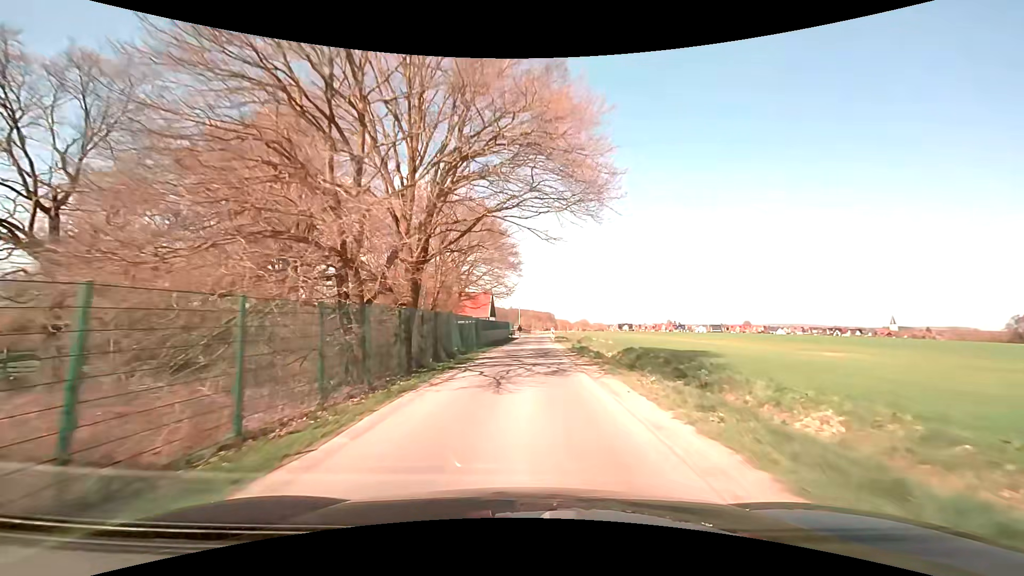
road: unclassified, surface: asphalt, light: Day
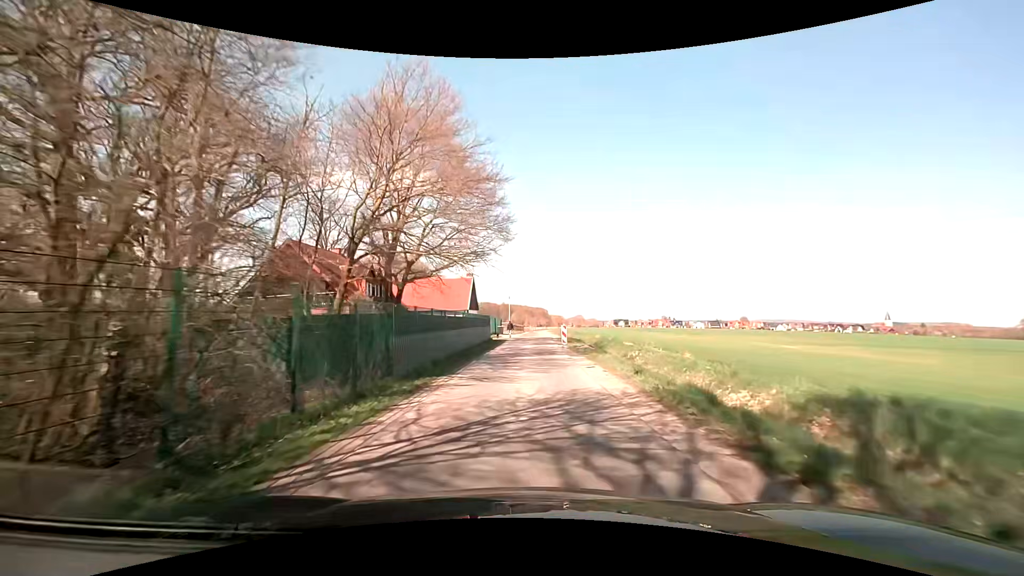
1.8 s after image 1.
(+0.2, +22.1) m; +1°
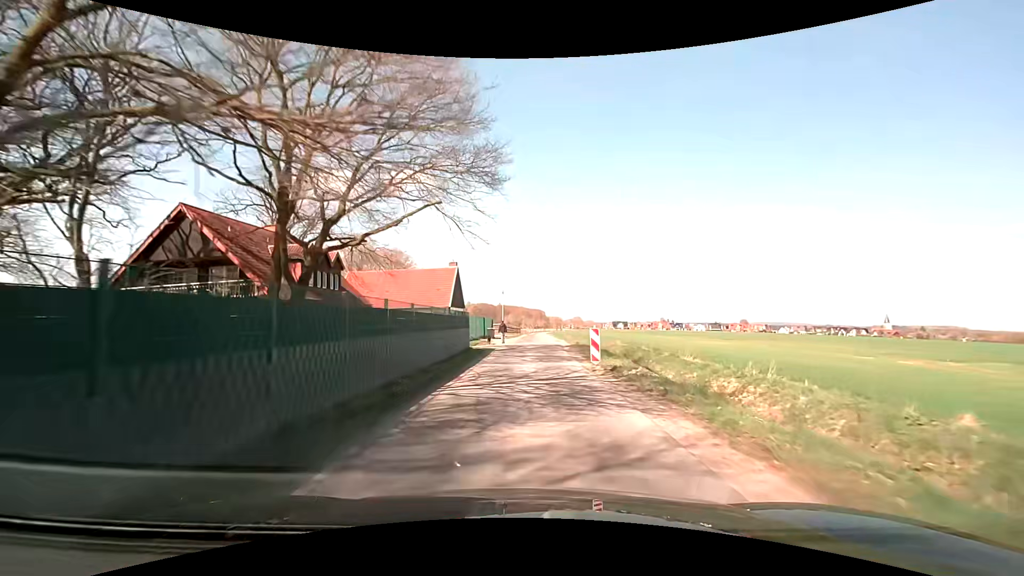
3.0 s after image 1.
(+0.1, +13.7) m; +1°
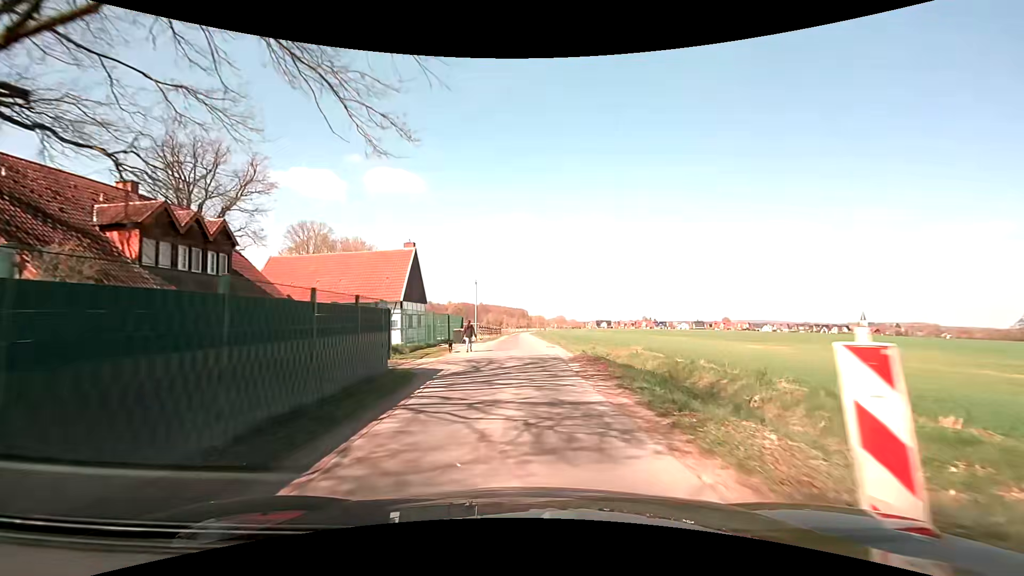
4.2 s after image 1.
(+0.2, +13.1) m; +2°
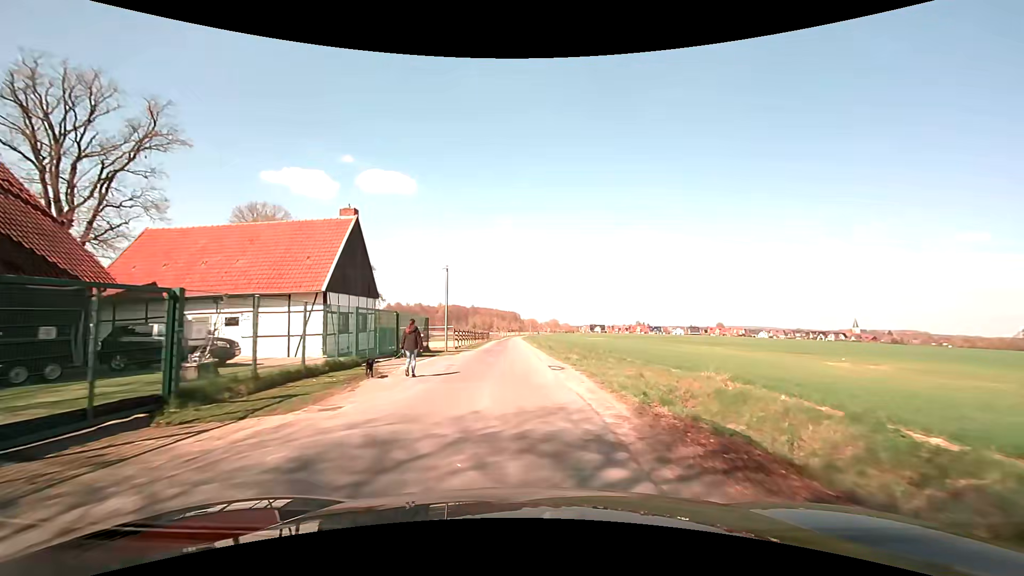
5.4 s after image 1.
(+0.2, +13.0) m; +1°
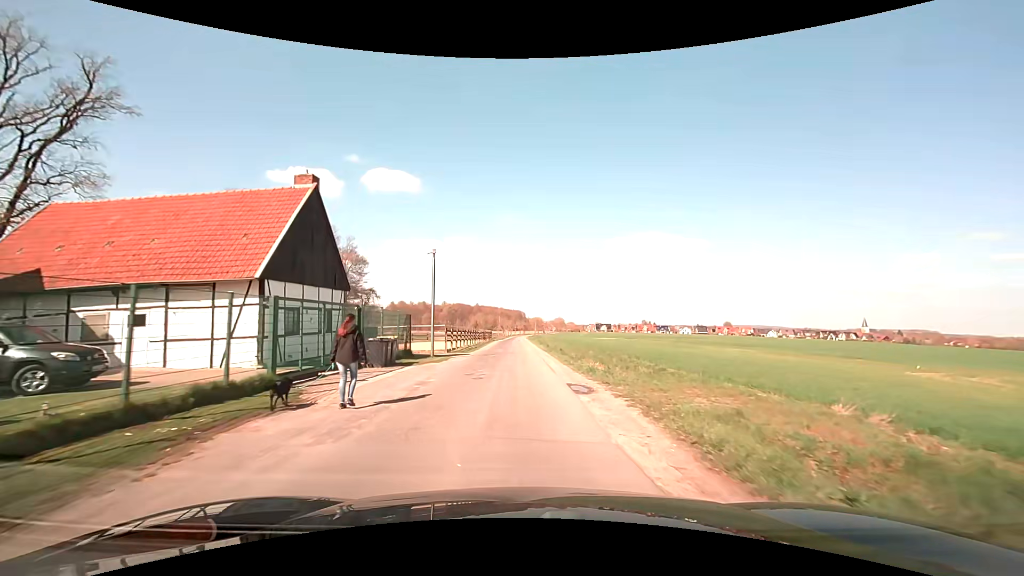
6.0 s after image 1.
(0.0, +6.4) m; -1°
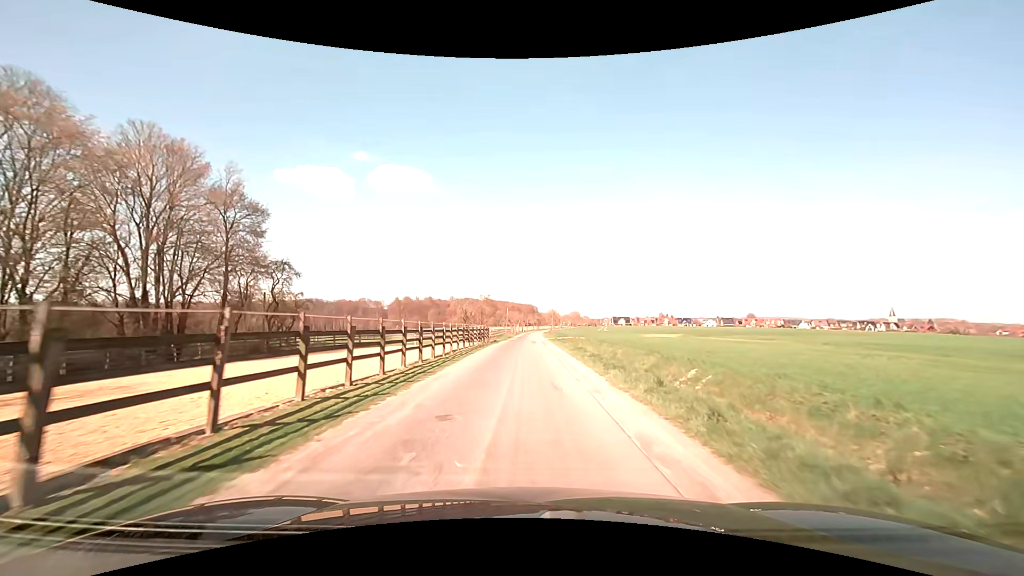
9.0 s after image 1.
(-0.5, +32.6) m; -2°
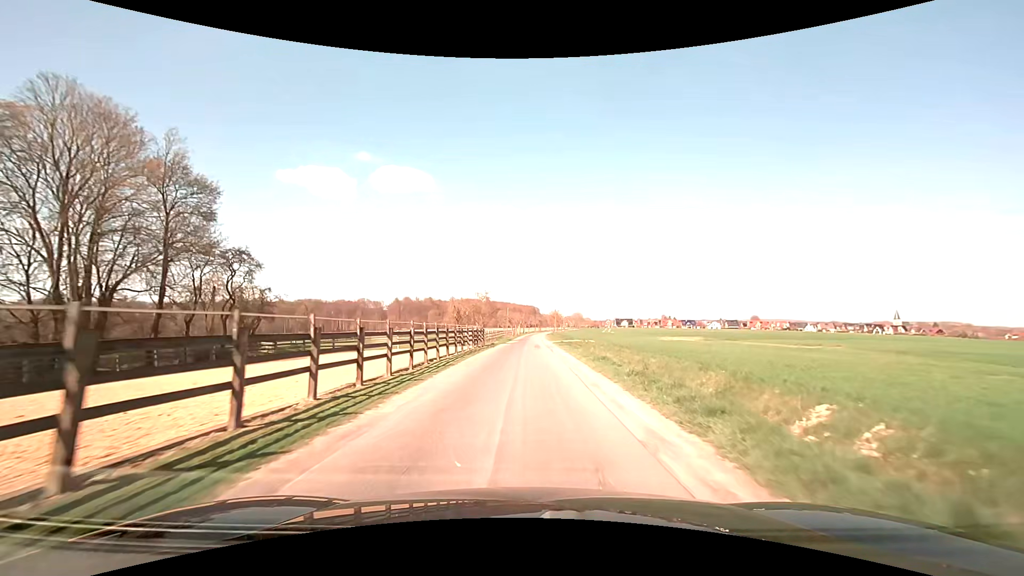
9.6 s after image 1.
(0.0, +7.5) m; 0°
(0, +10) (0, +20) (0, +30) (0, +40) (0, +50) (0, +60) (+1, +70) (+1, +80) (+1, +90) (+1, +100) m
